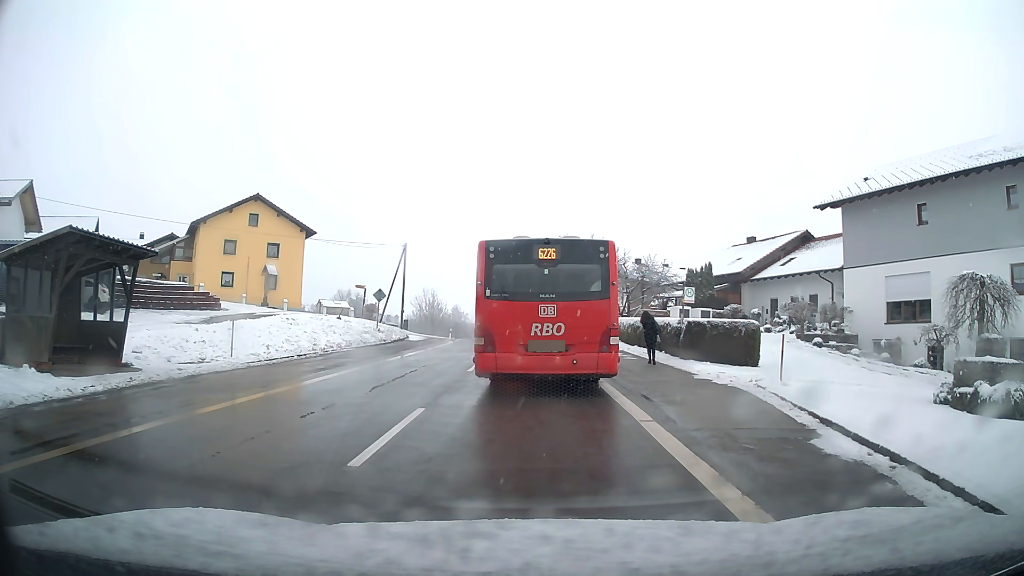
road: tertiary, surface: asphalt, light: Day
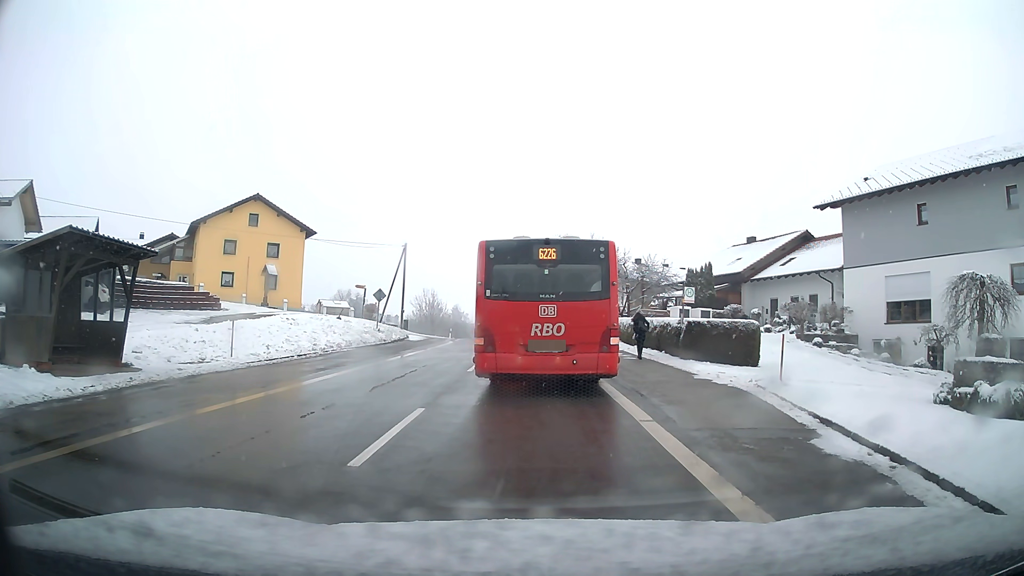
(0.0, 0.0) m; 0°
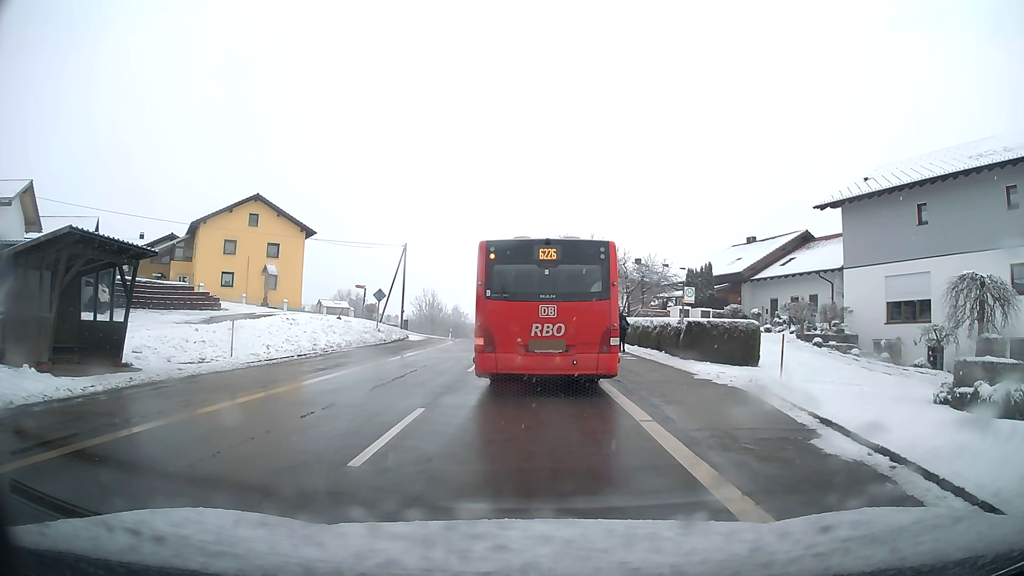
(0.0, 0.0) m; 0°
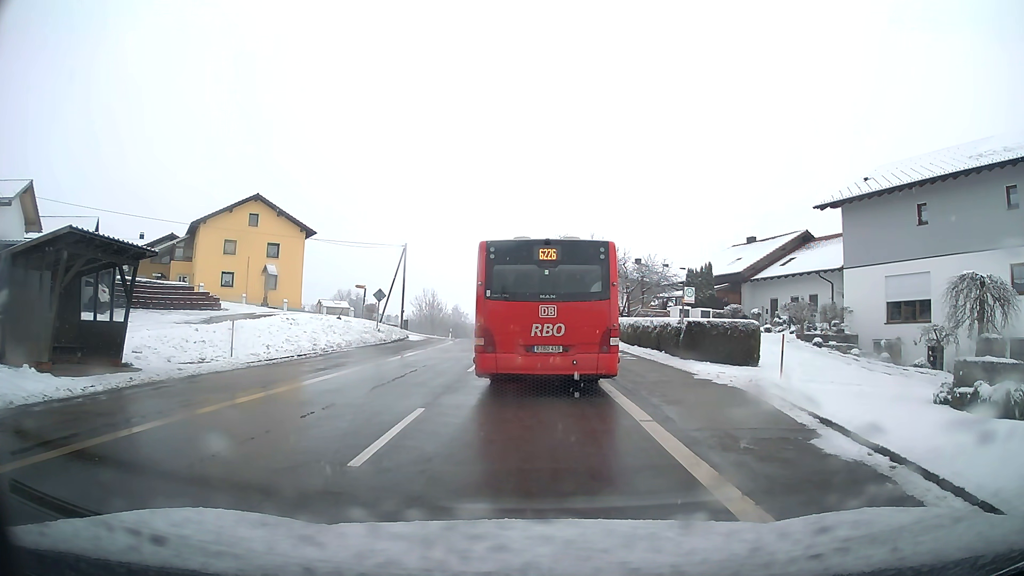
(0.0, 0.0) m; 0°
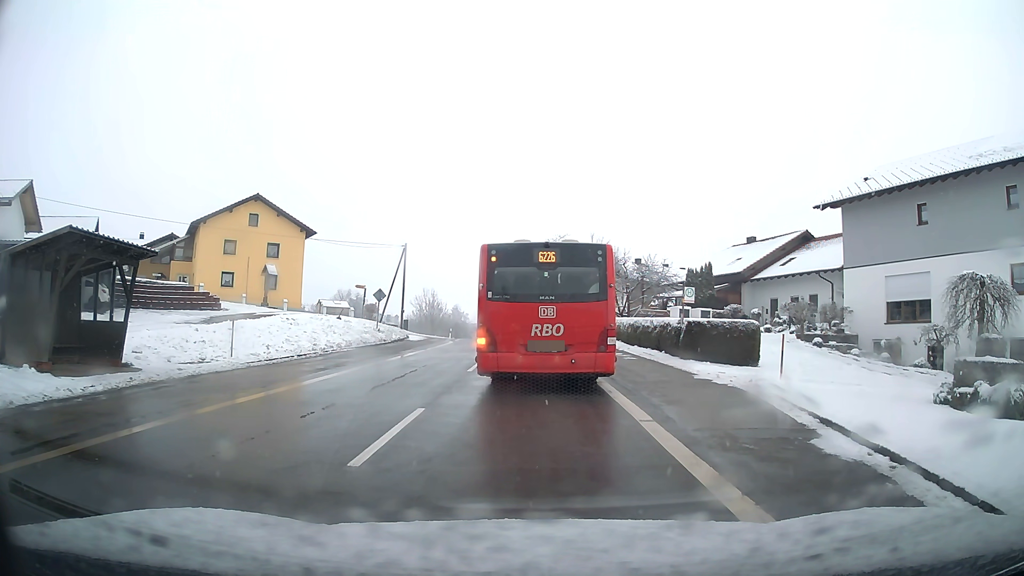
(0.0, 0.0) m; 0°
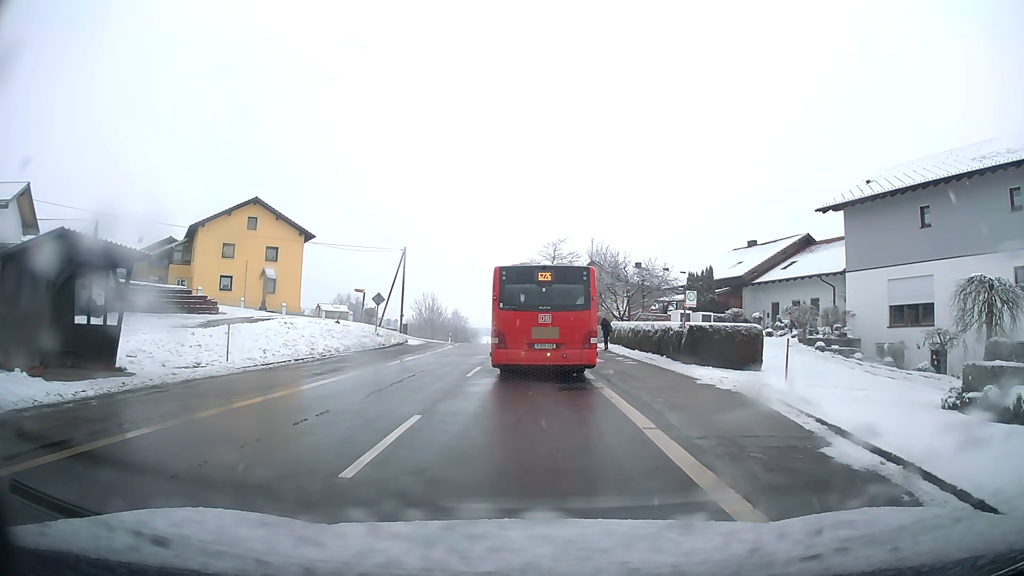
(0.0, +0.3) m; 0°
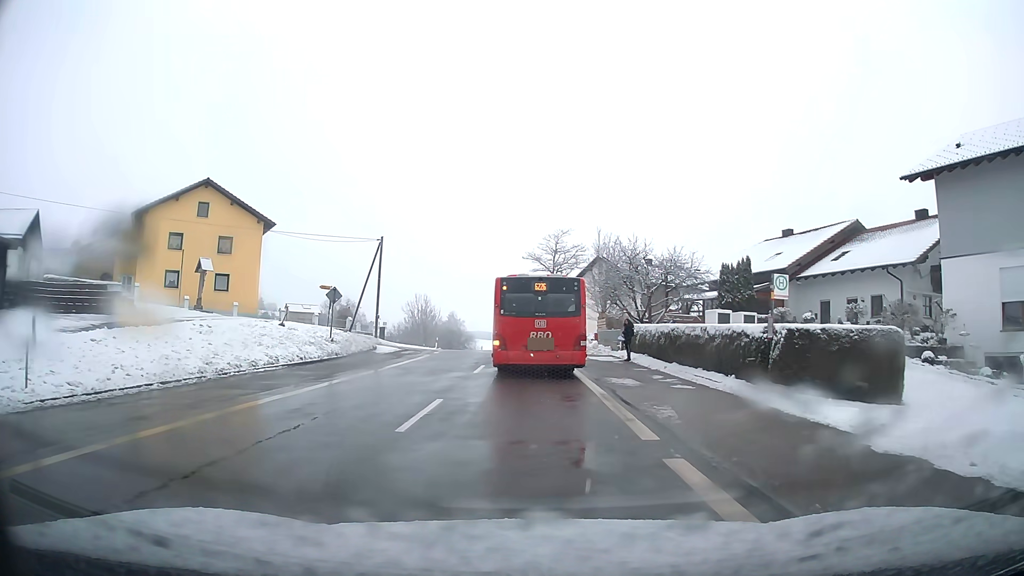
(0.0, +9.3) m; 0°
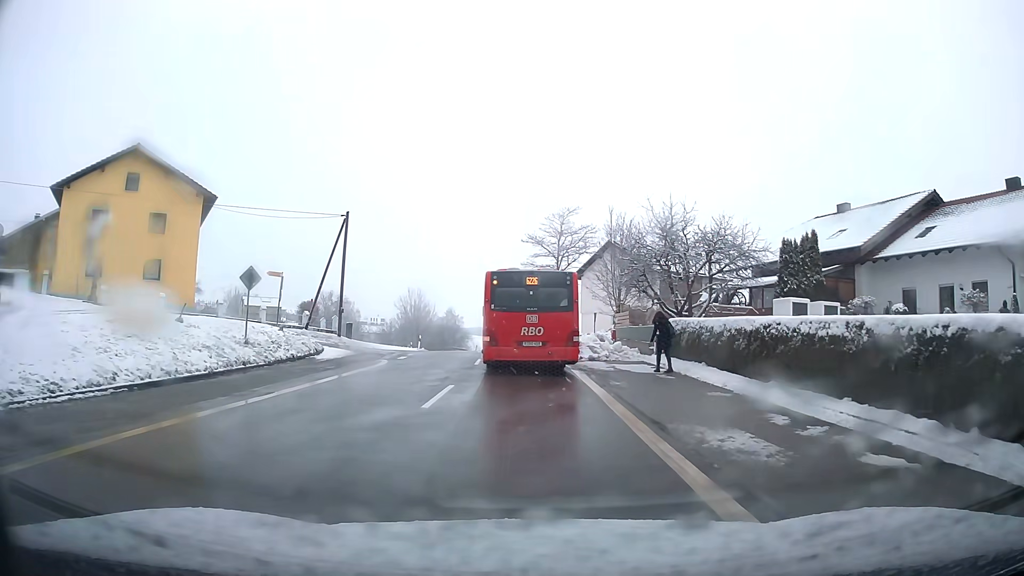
(0.0, +9.9) m; 0°
(0, +10) (0, +20) (-1, +30) (-1, +40) (-3, +50) (-5, +60) (-7, +69) (-9, +79) (-13, +89) (-16, +98) m
